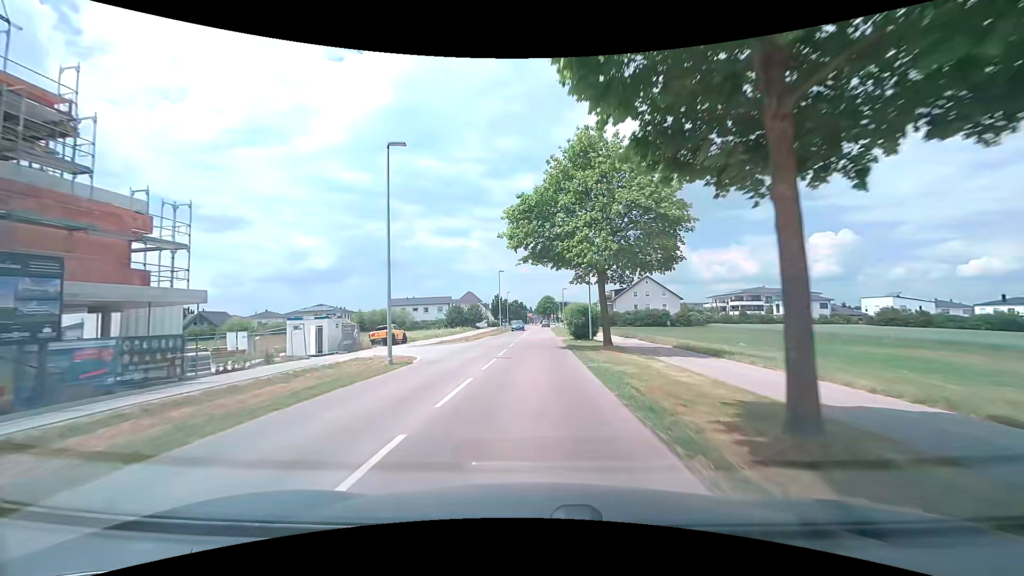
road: tertiary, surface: asphalt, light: Day
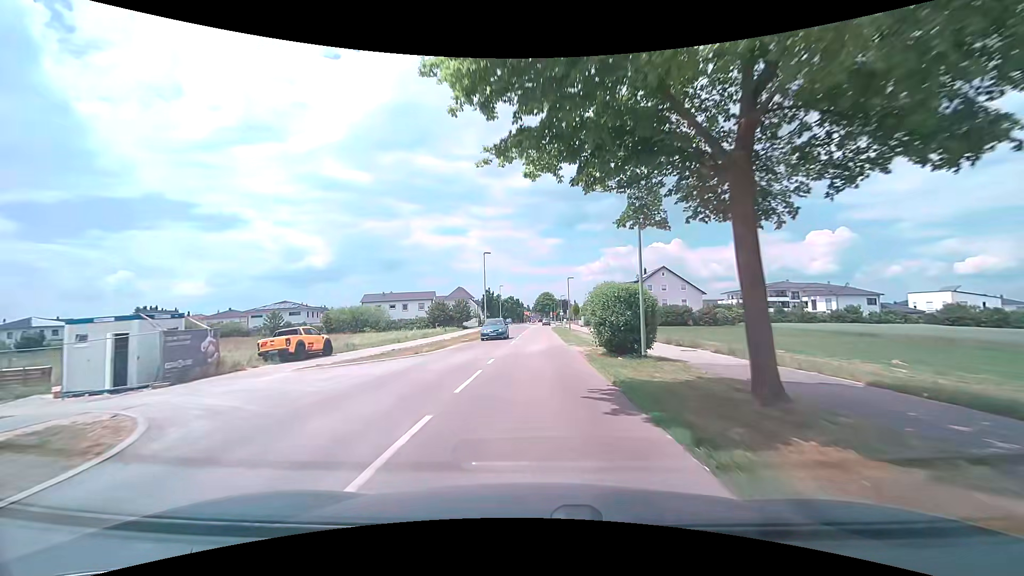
(0.0, +16.8) m; 0°
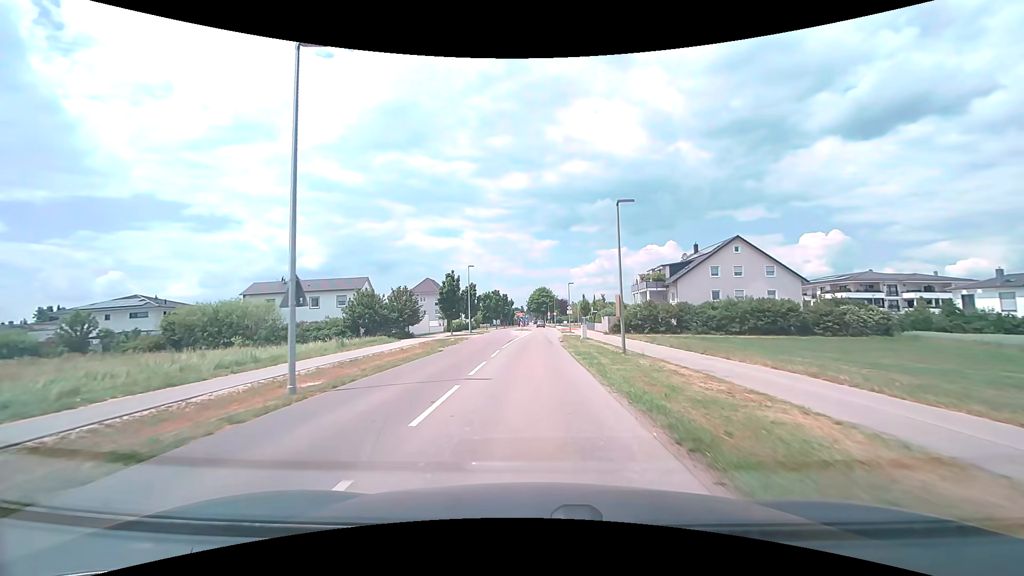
(+0.4, +38.4) m; +1°
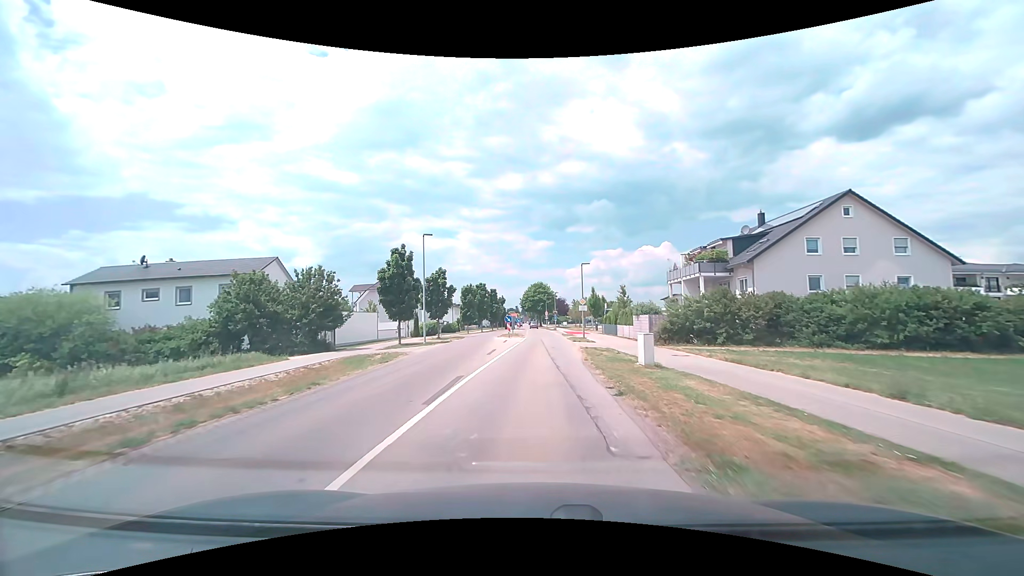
(+0.1, +22.1) m; +1°
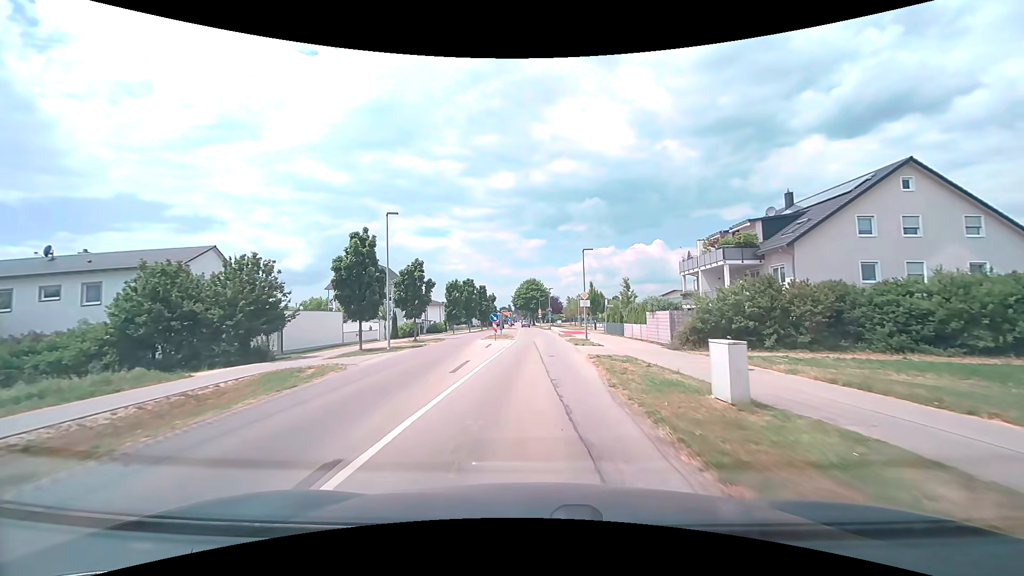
(+0.1, +7.2) m; +1°
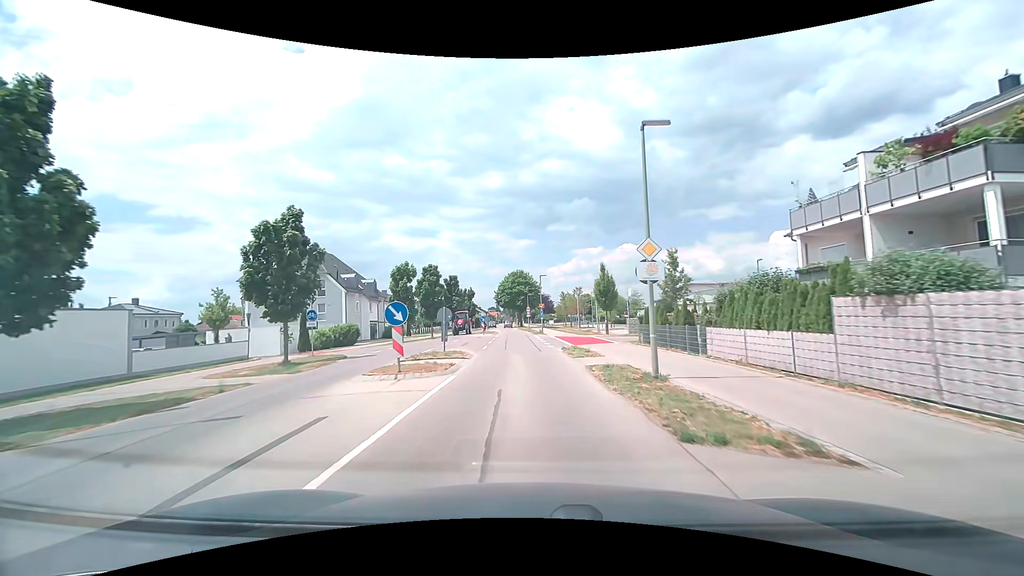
(+0.4, +21.5) m; +1°
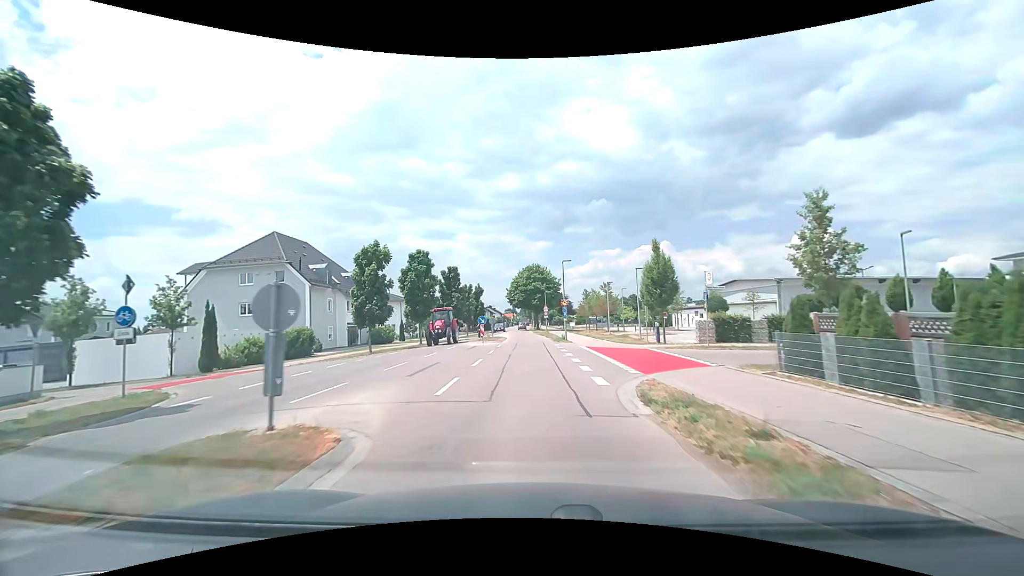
(-0.2, +14.1) m; -2°
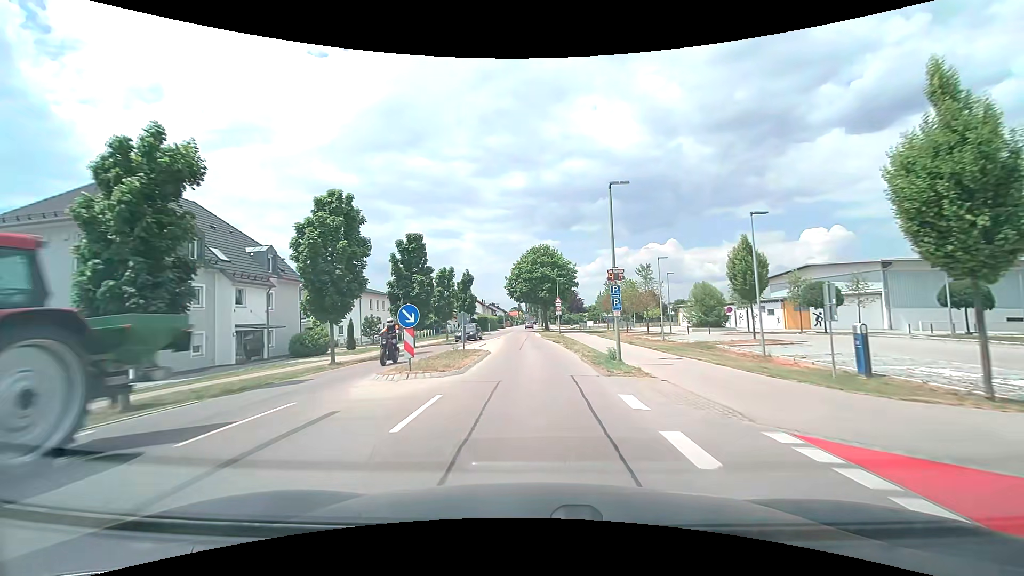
(-0.2, +21.3) m; -1°
(0, +10) (0, +20) (0, +30) (-1, +40) (-1, +50) (-2, +60) (-2, +70) (-2, +80) (-2, +90) (-1, +100) m
